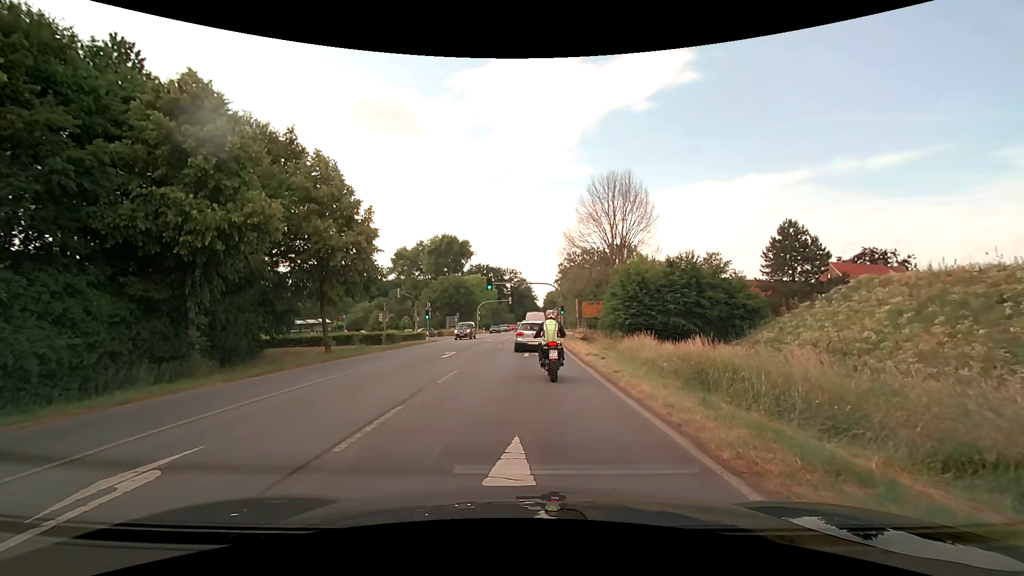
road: primary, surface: asphalt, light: Day
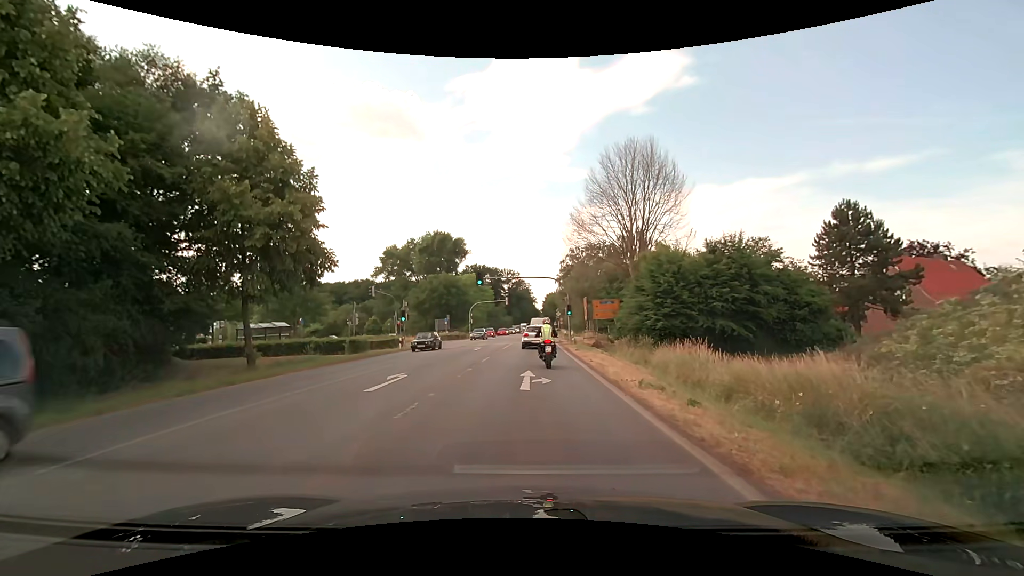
(-0.1, +10.2) m; 0°
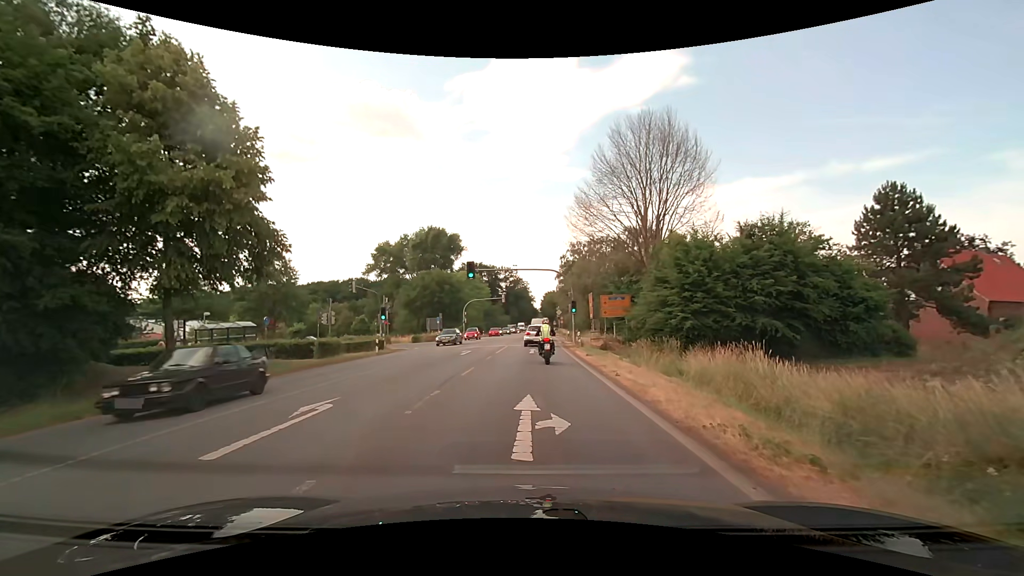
(0.0, +5.8) m; 0°
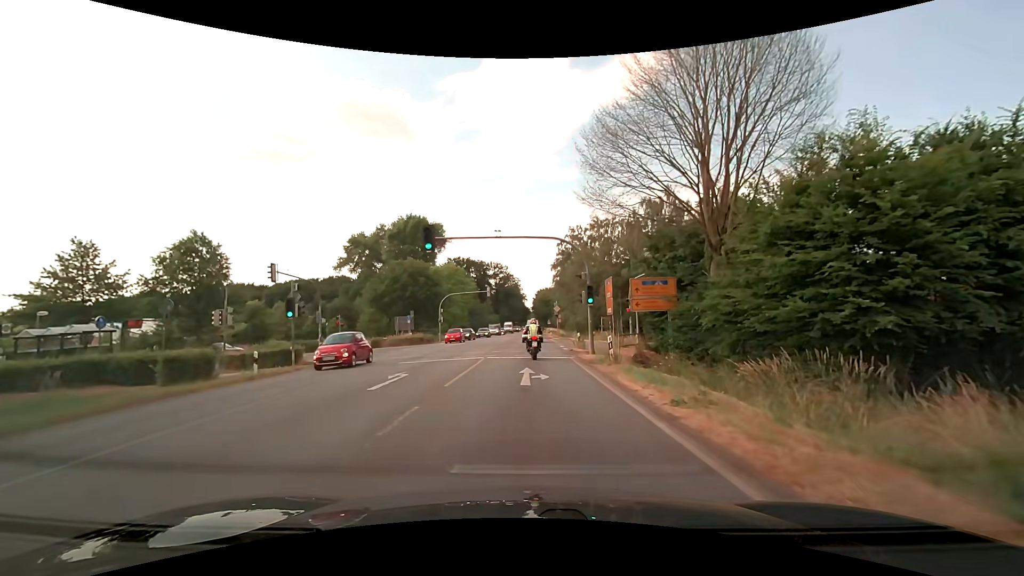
(+0.1, +14.2) m; +1°
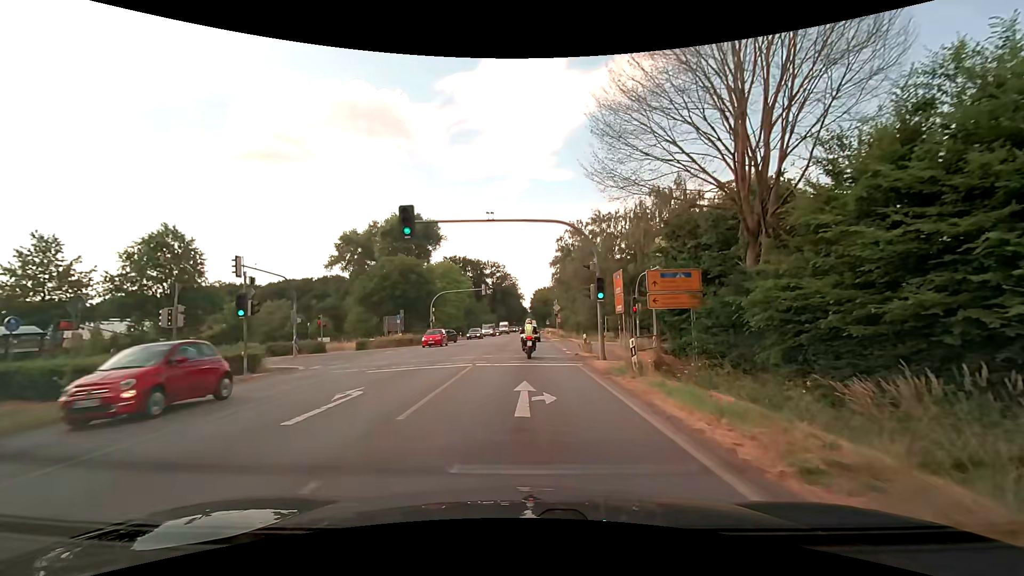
(0.0, +4.1) m; 0°
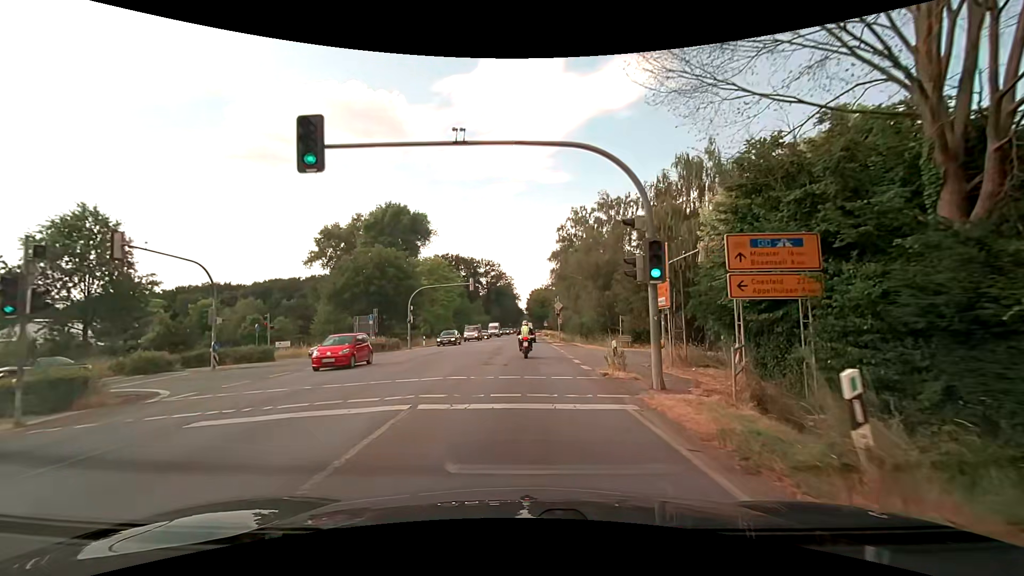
(+0.1, +9.2) m; +1°
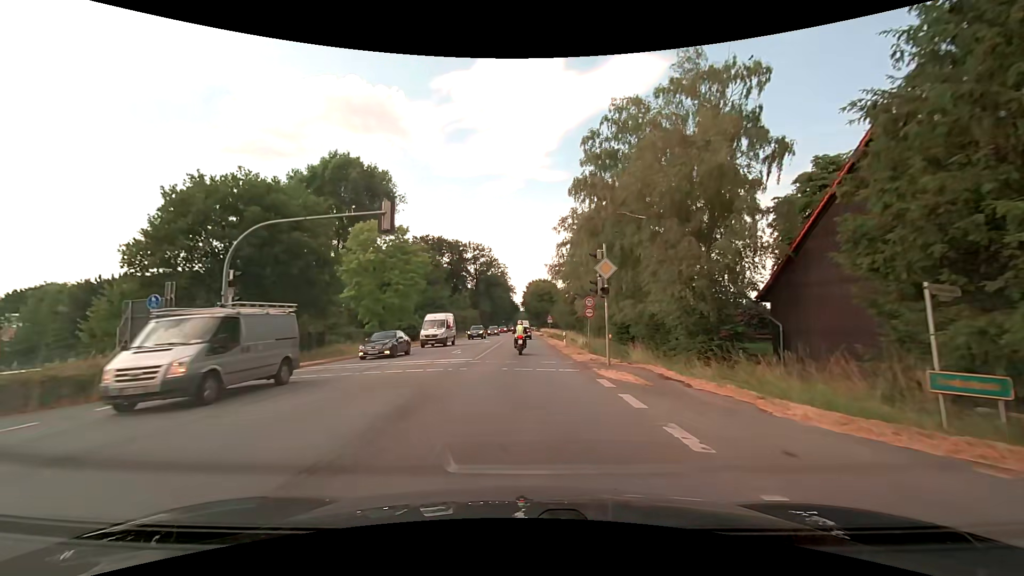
(+0.2, +29.3) m; +1°
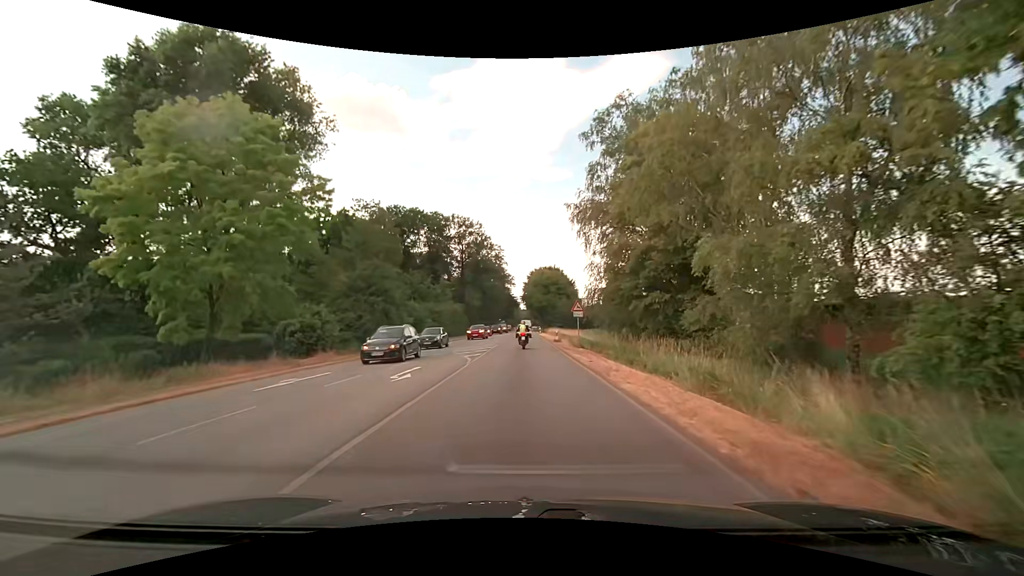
(-0.2, +33.9) m; 0°
(0, +10) (0, +20) (0, +30) (0, +40) (0, +50) (0, +60) (0, +70) (0, +80) (0, +90) (0, +100) m
